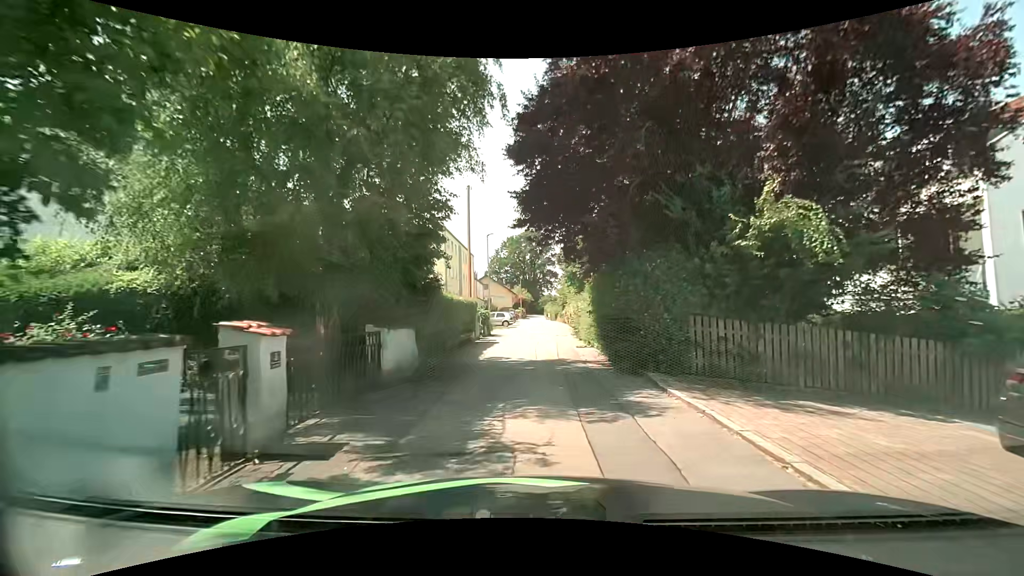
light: Day
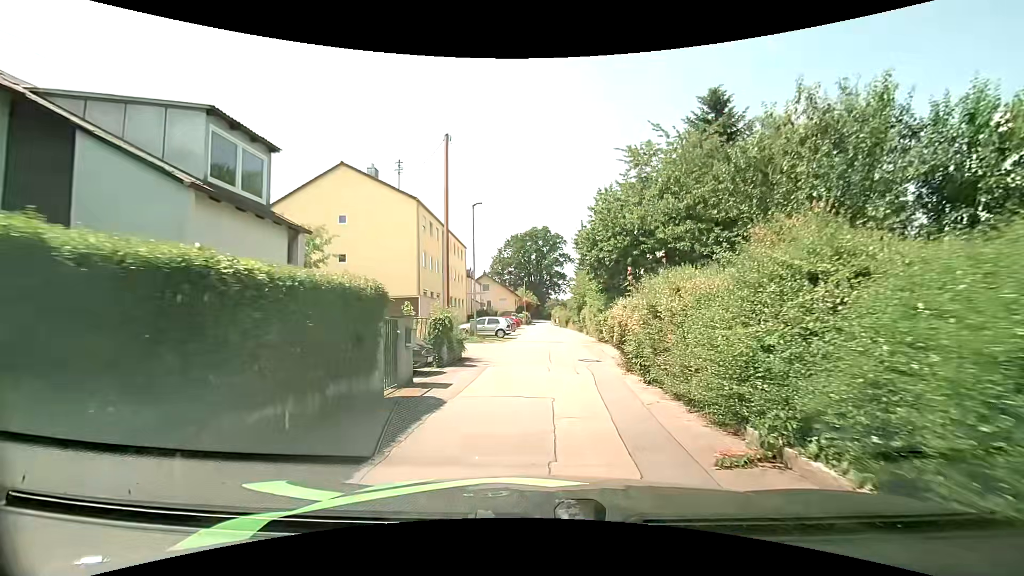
(-0.2, +13.8) m; -1°
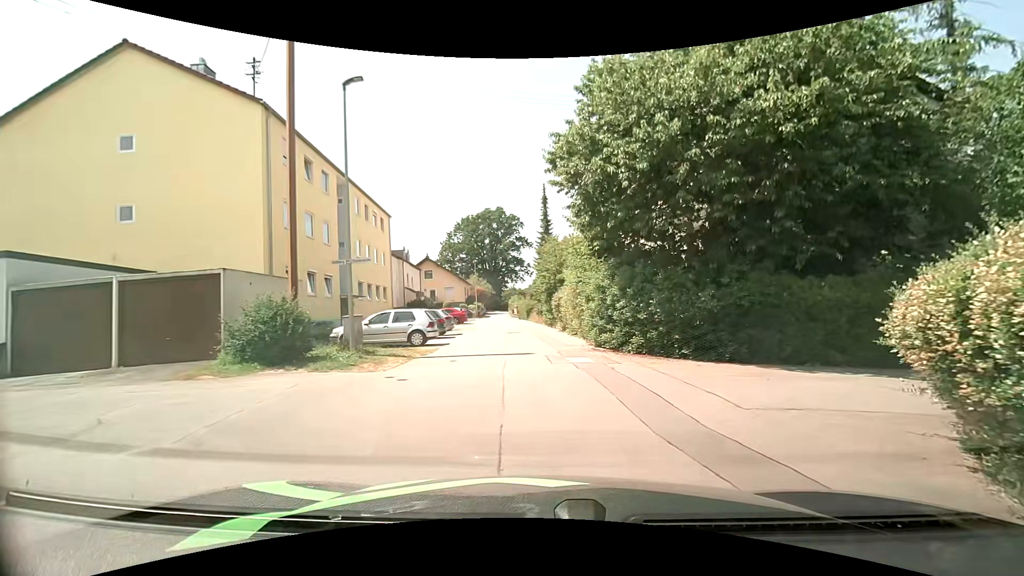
(+0.4, +14.8) m; +5°
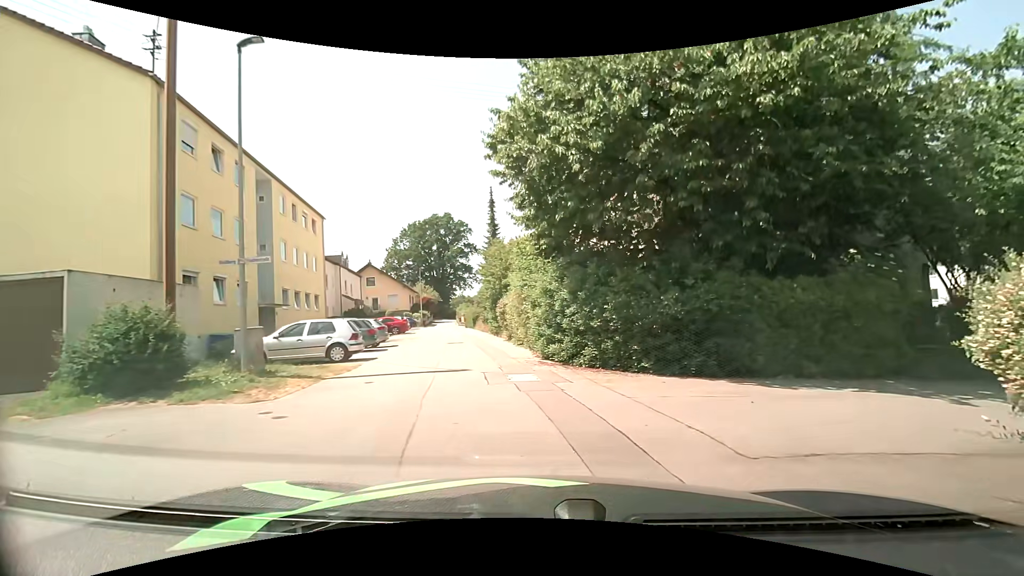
(+0.1, +2.2) m; +6°
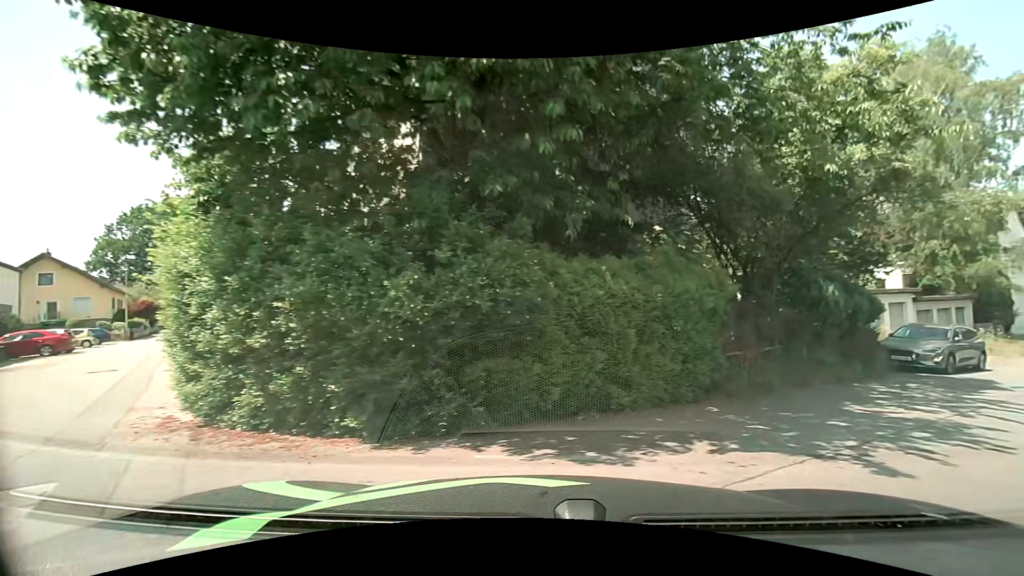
(+1.1, +5.9) m; +24°
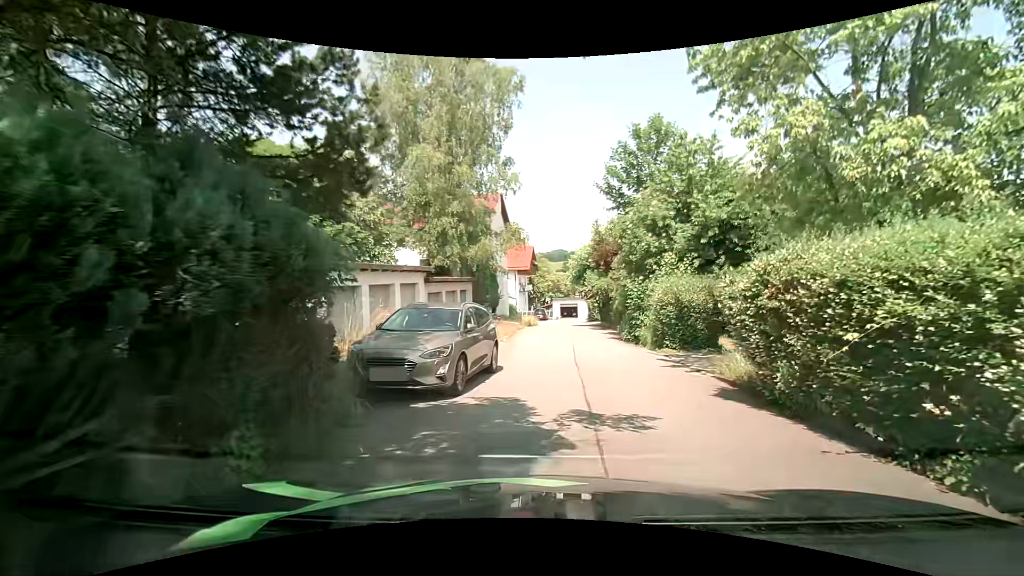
(+5.7, +9.8) m; +50°
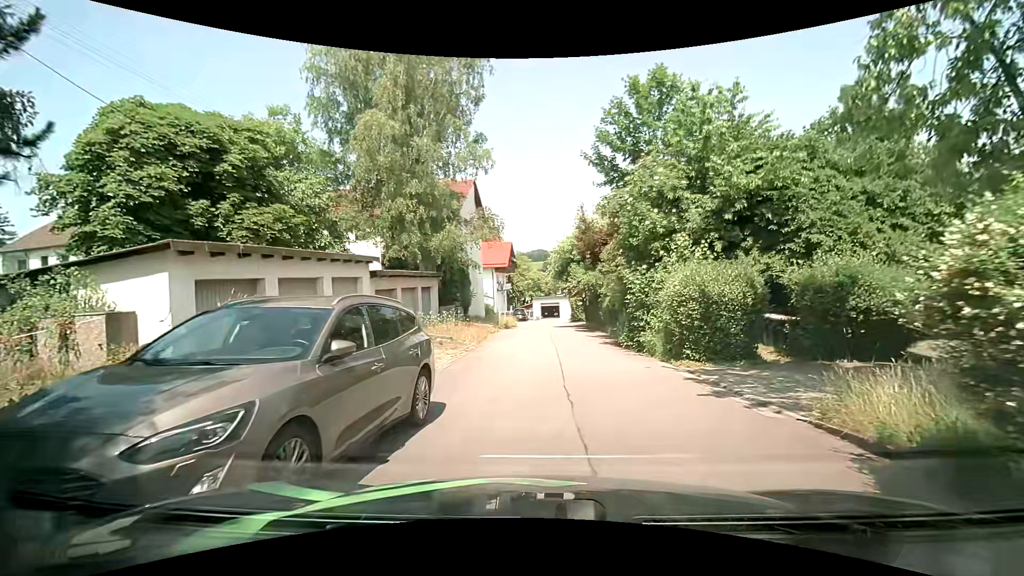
(0.0, +4.8) m; +2°
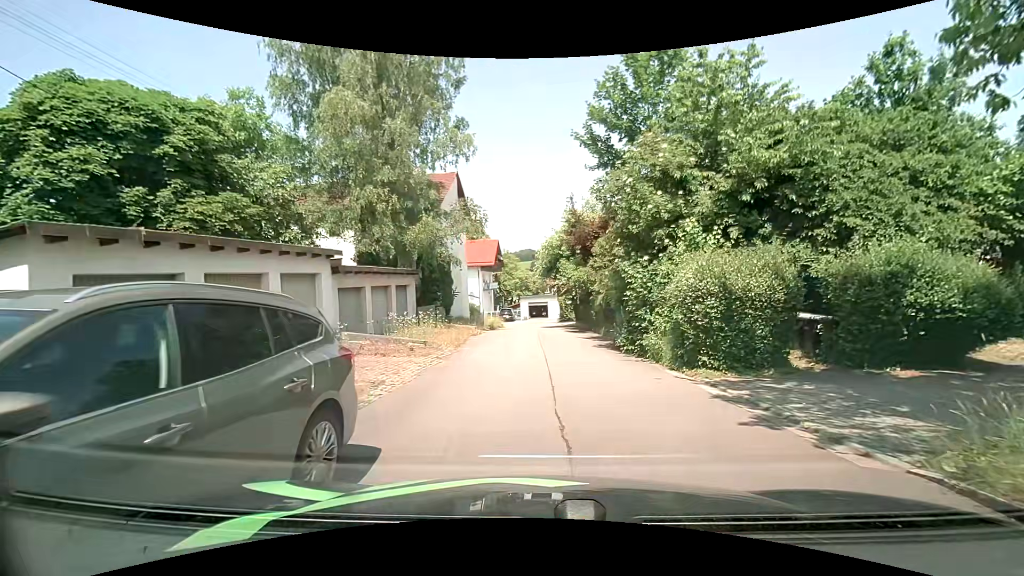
(0.0, +2.3) m; +1°
